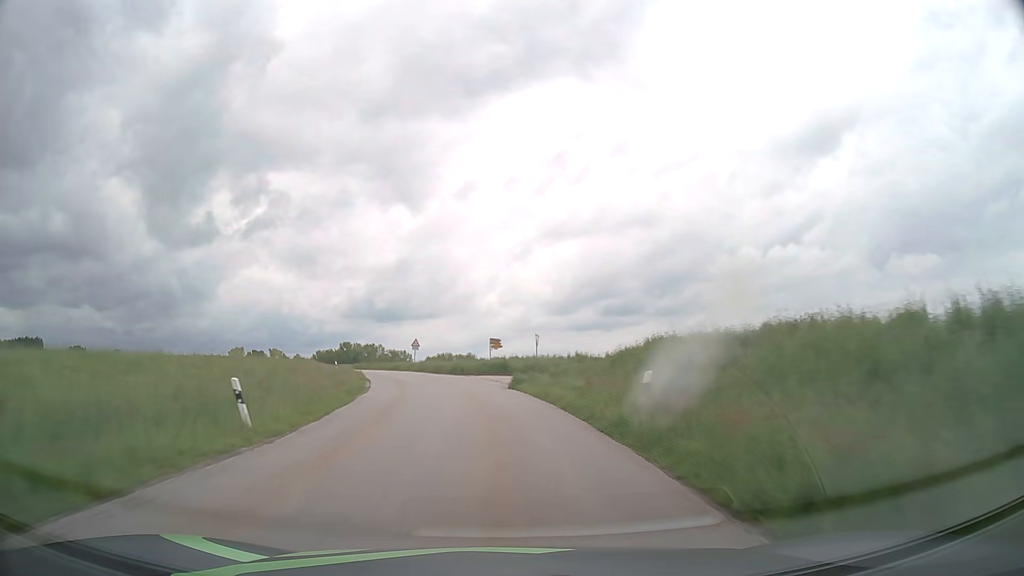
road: tertiary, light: Day
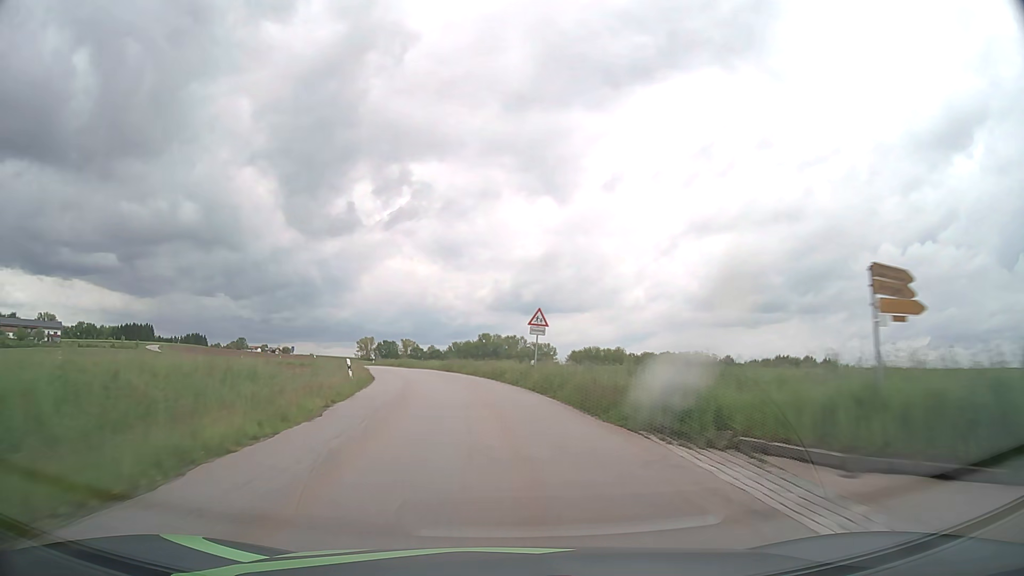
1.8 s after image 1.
(-3.6, +36.2) m; -12°
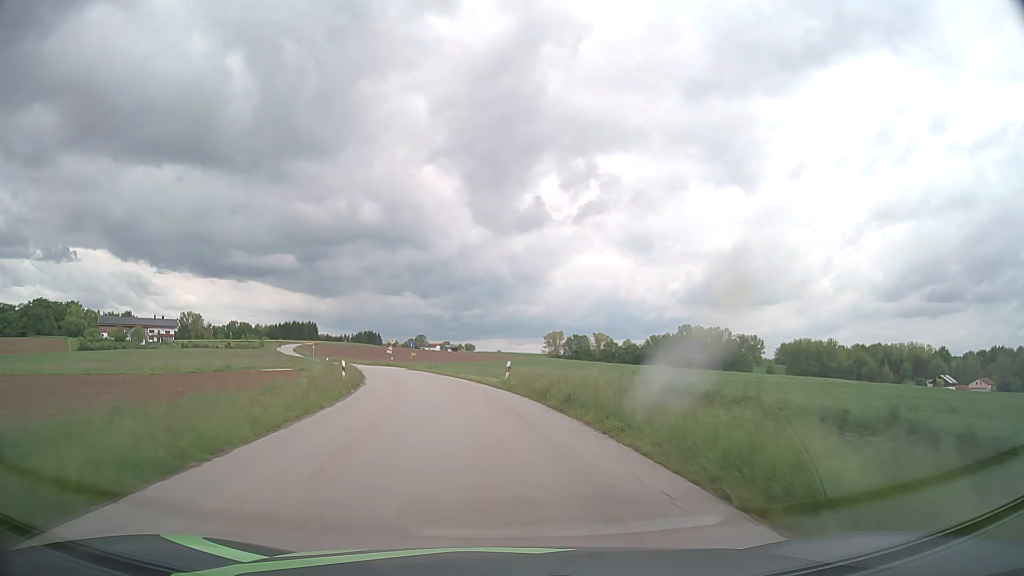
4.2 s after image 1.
(-7.0, +49.0) m; -16°
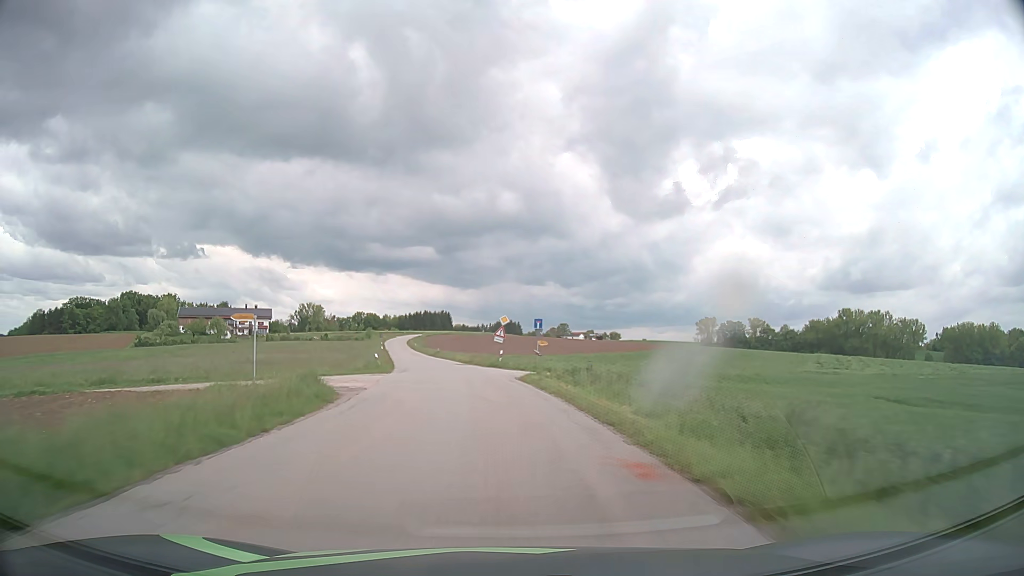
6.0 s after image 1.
(-4.0, +37.6) m; -12°
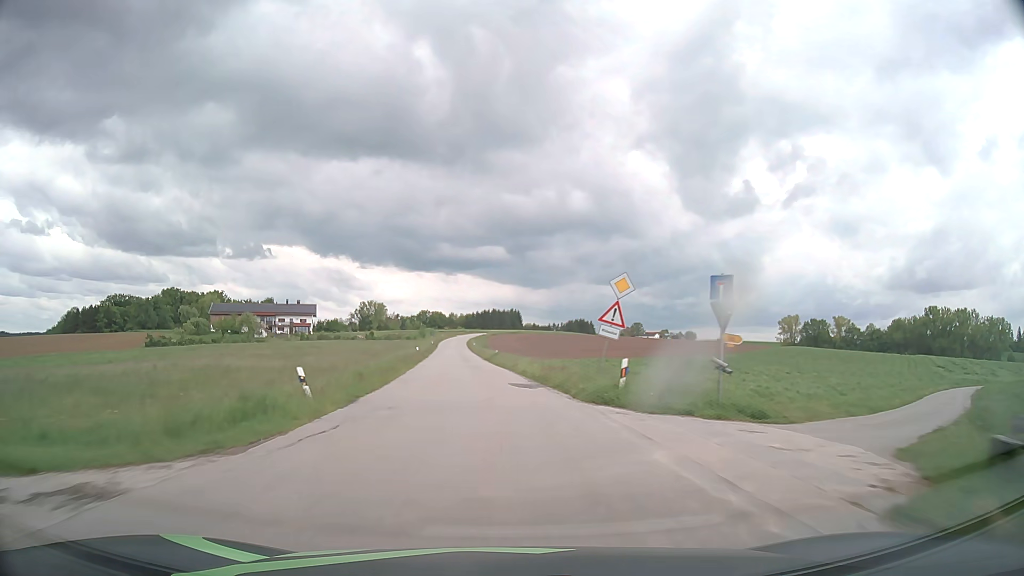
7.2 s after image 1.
(-1.5, +25.9) m; -6°
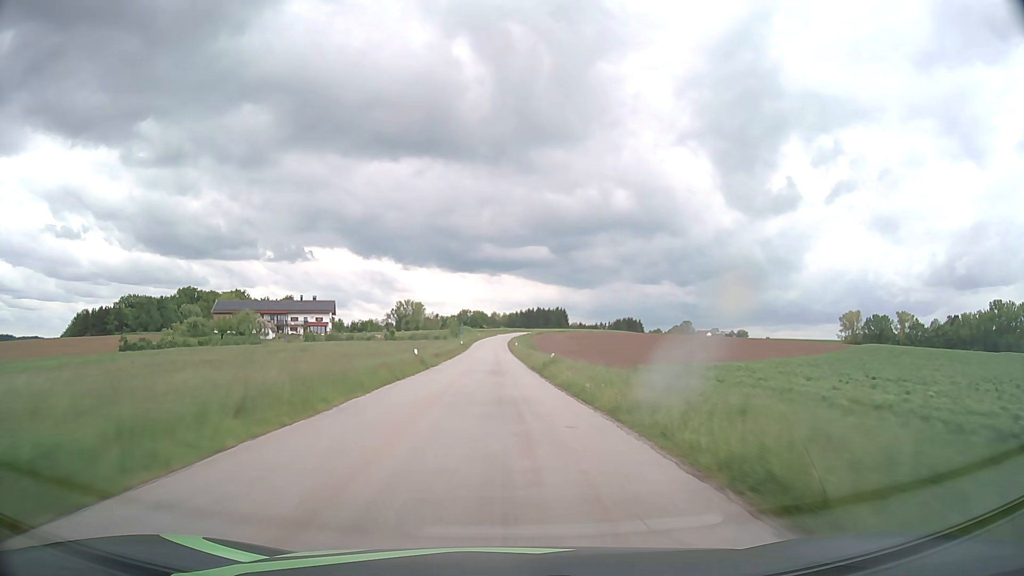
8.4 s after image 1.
(-1.1, +26.8) m; -4°
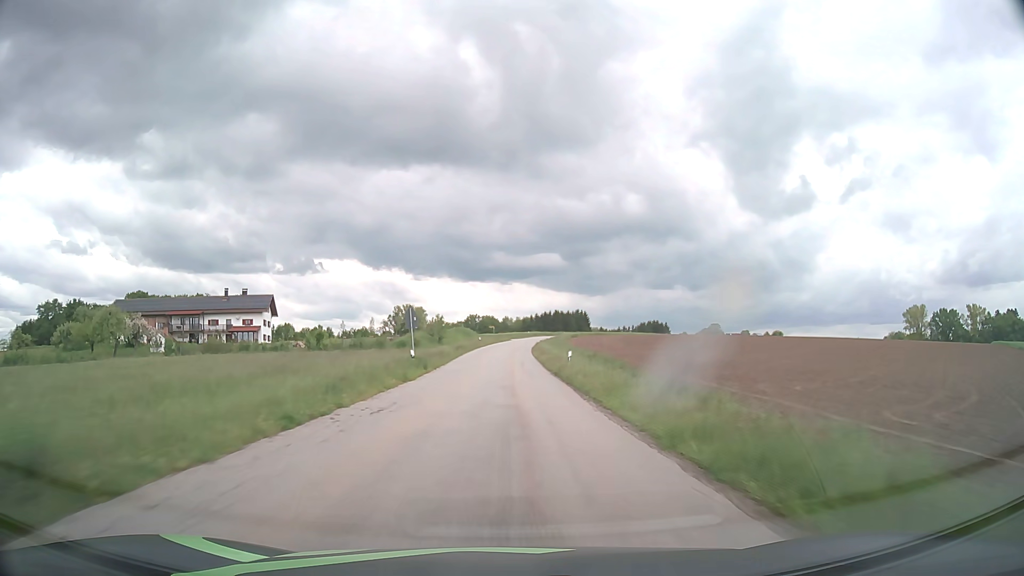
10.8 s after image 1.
(-1.2, +57.1) m; -1°
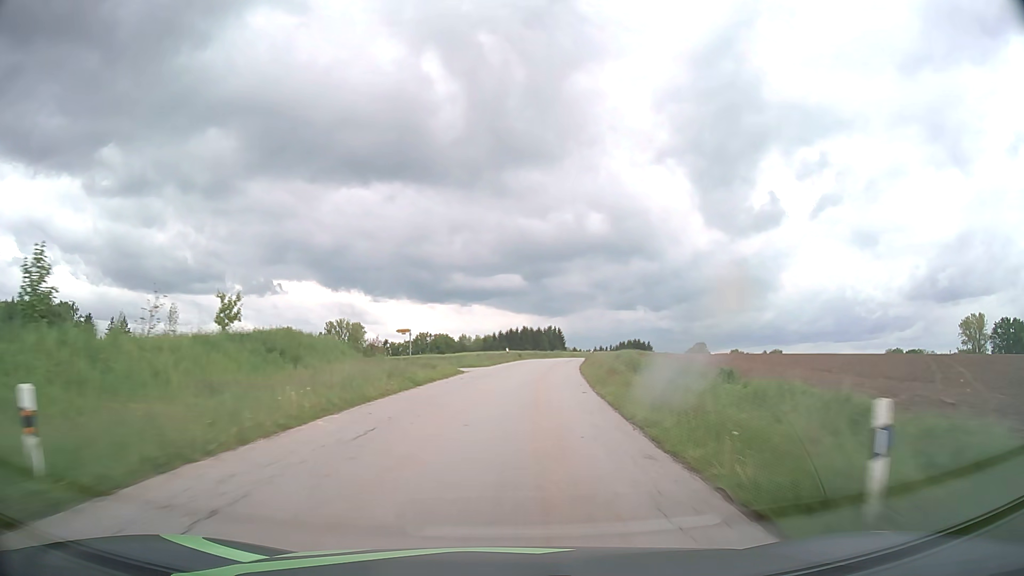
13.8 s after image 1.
(+0.7, +75.6) m; +3°
(0, +10) (+1, +20) (+1, +30) (+3, +40) (+4, +50) (+6, +60) (+8, +69) (+10, +79) (+13, +89) (+16, +98) m
